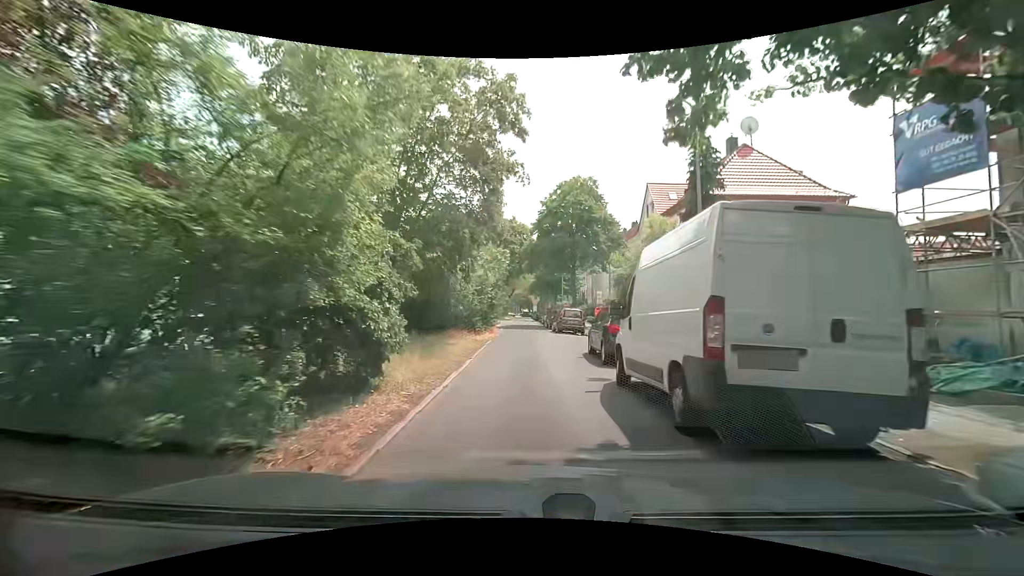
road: residential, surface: asphalt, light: Day
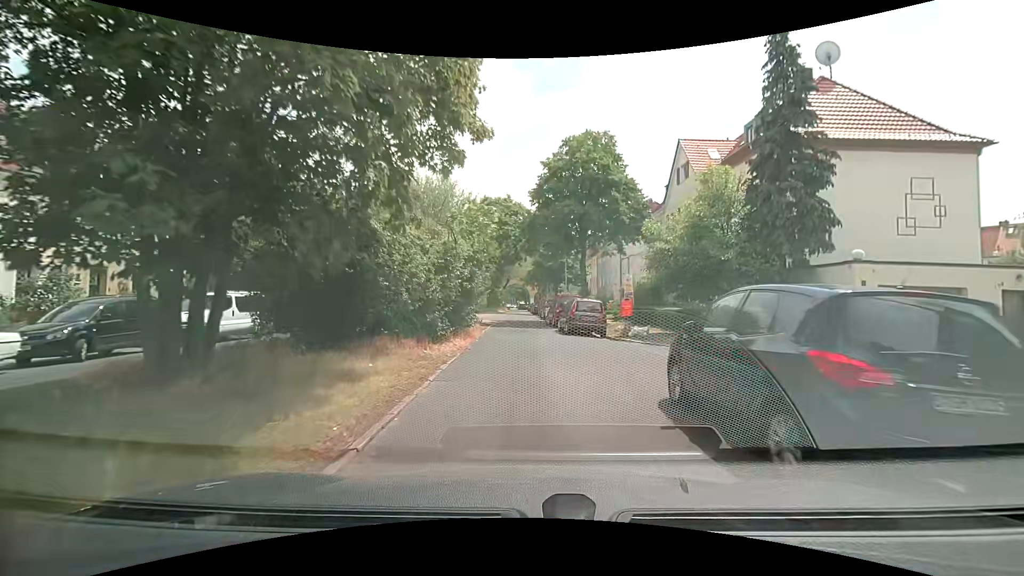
(+0.2, +9.2) m; +1°
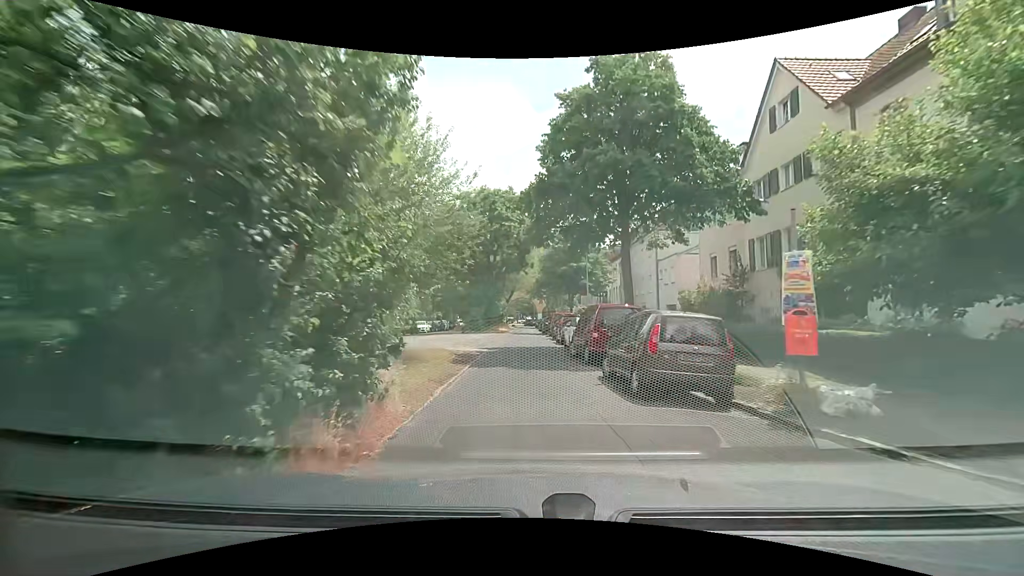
(+0.1, +12.5) m; -1°
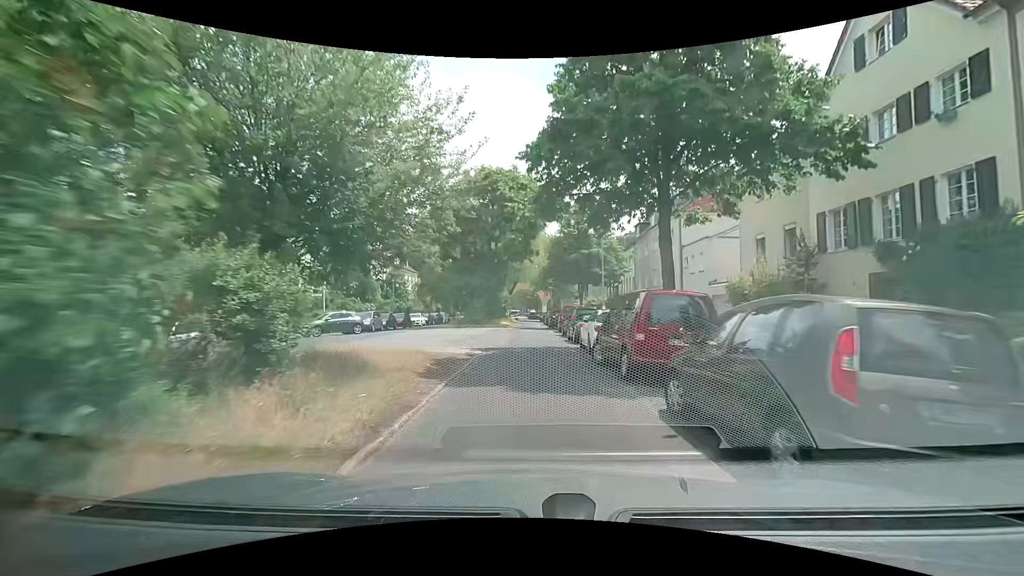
(0.0, +5.1) m; +1°
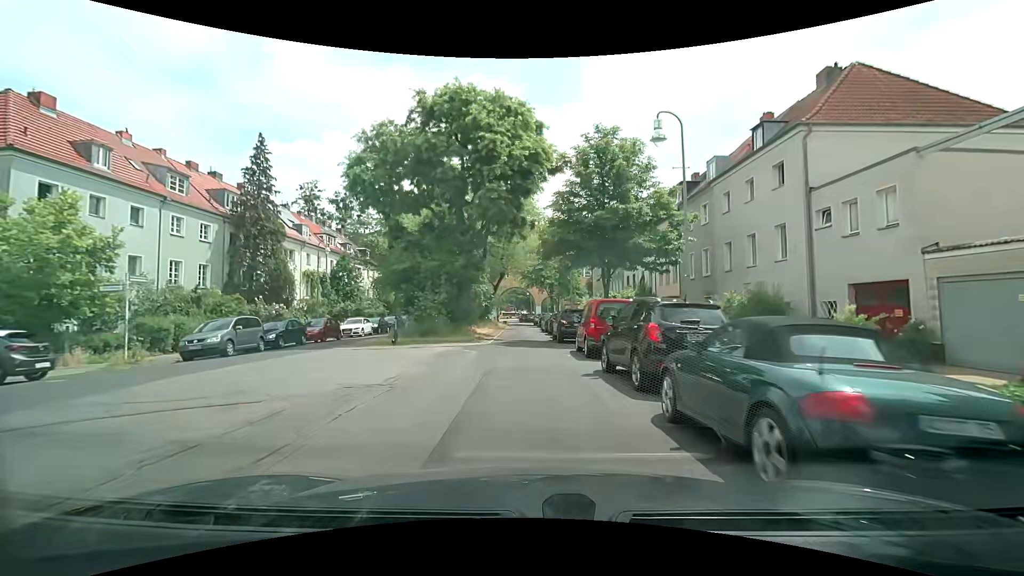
(0.0, +17.1) m; +1°
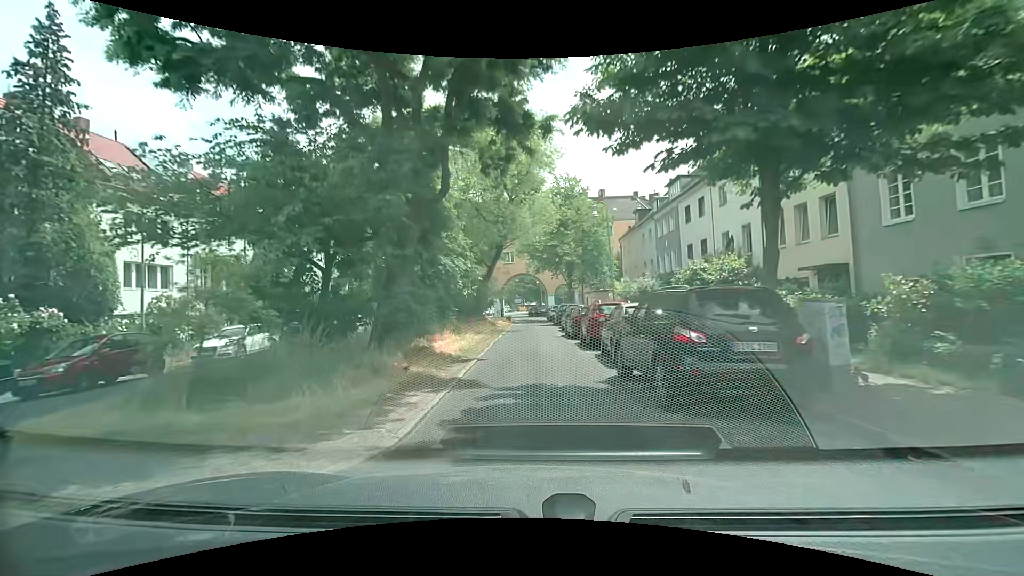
(-0.1, +16.6) m; -1°
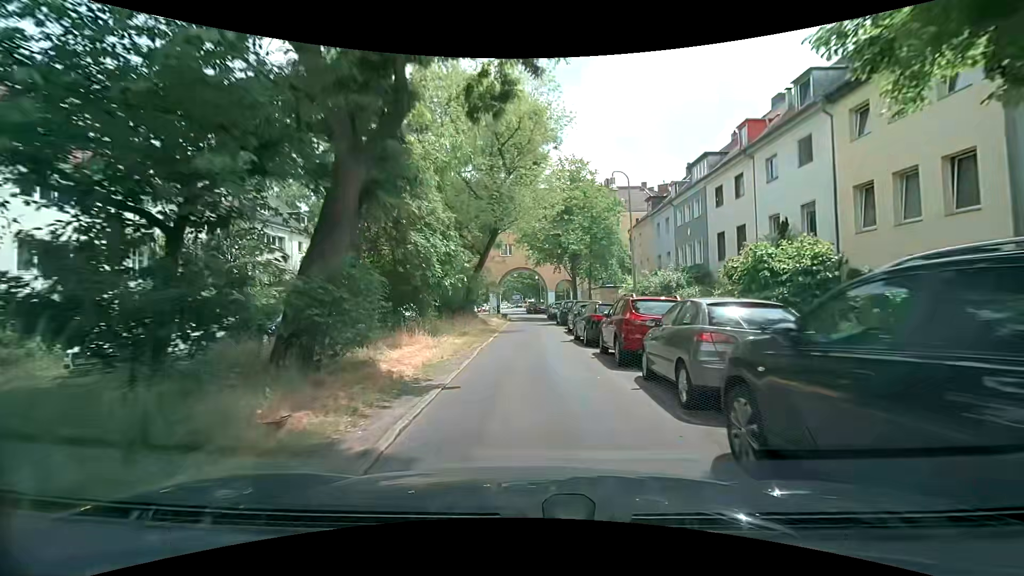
(0.0, +5.3) m; 0°
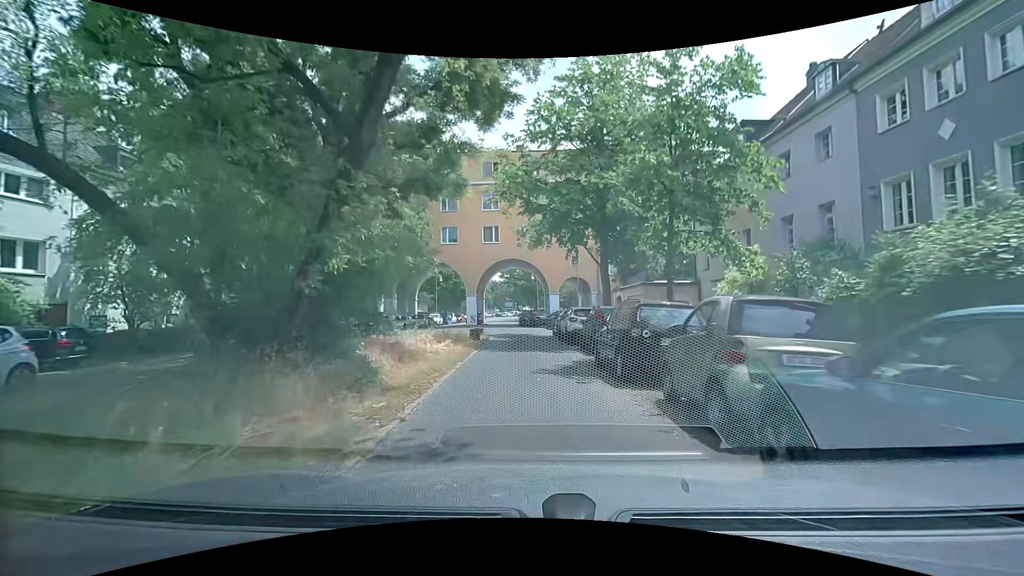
(+0.3, +20.6) m; 0°
